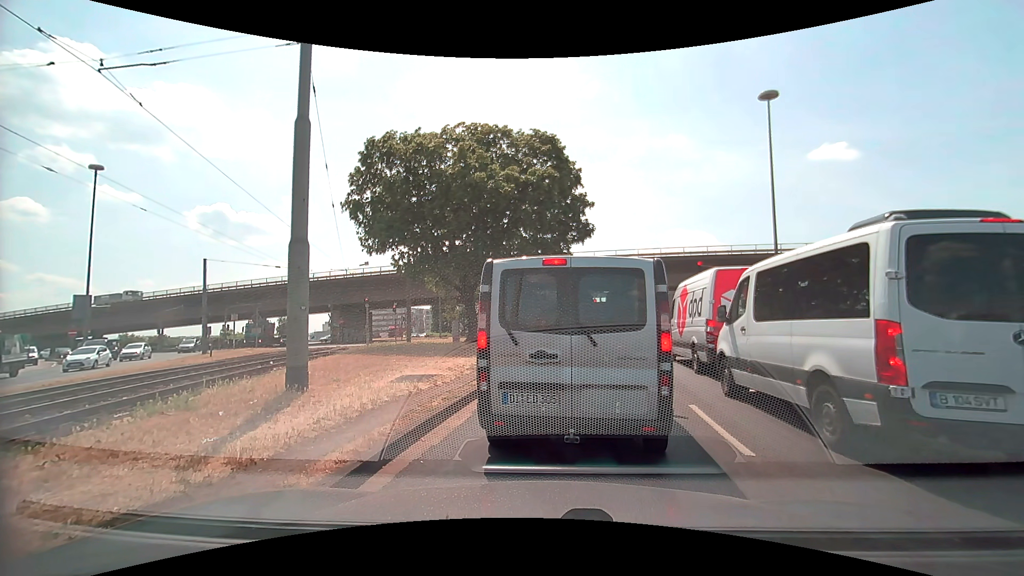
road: primary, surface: asphalt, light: Day
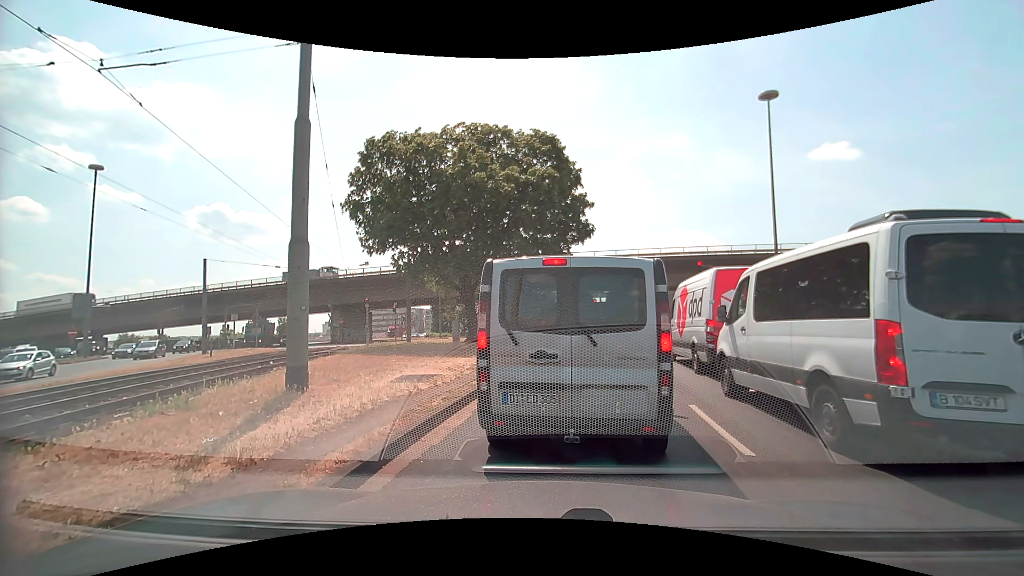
(0.0, 0.0) m; 0°
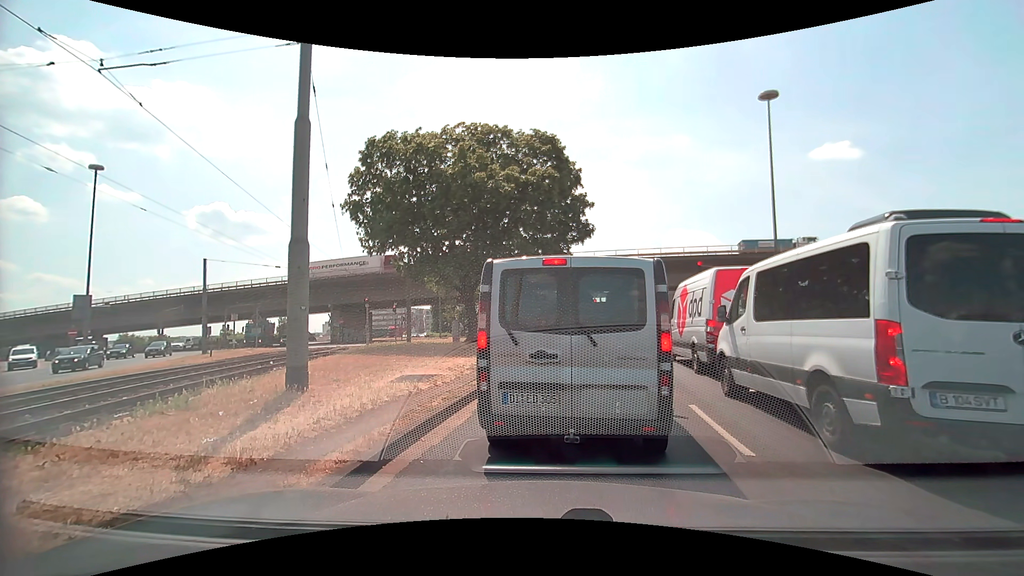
(0.0, 0.0) m; 0°
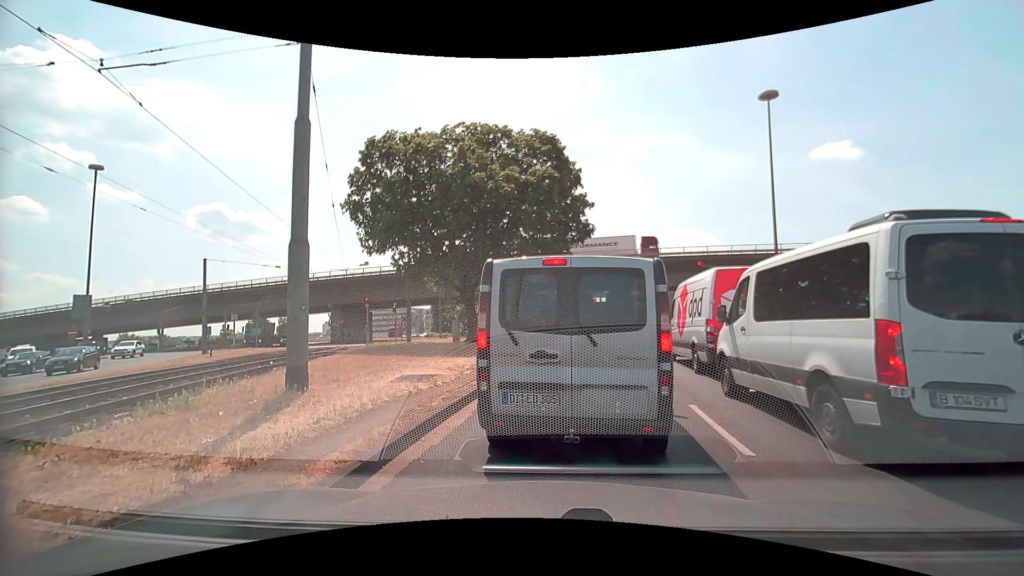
(0.0, 0.0) m; 0°
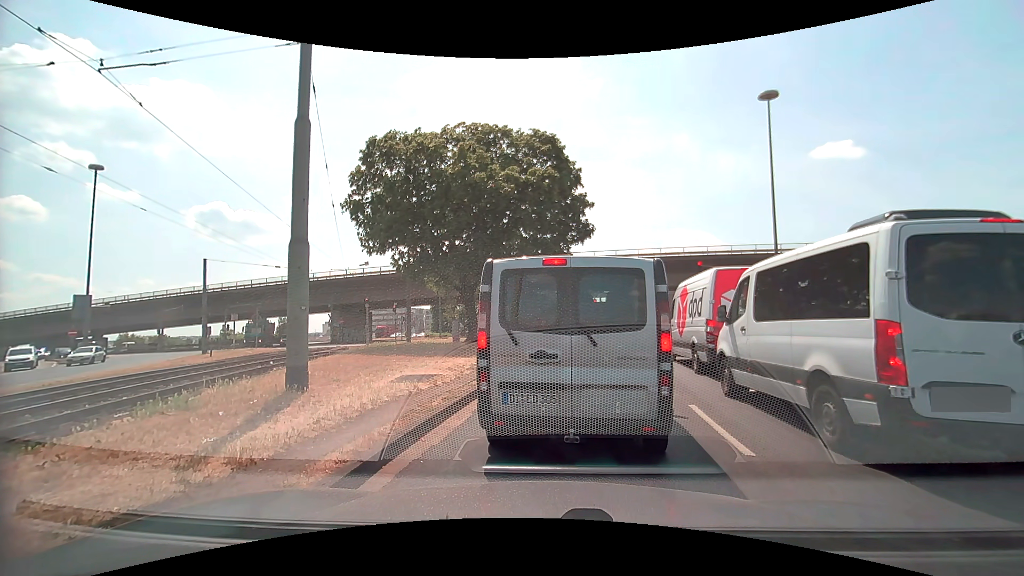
(0.0, 0.0) m; 0°
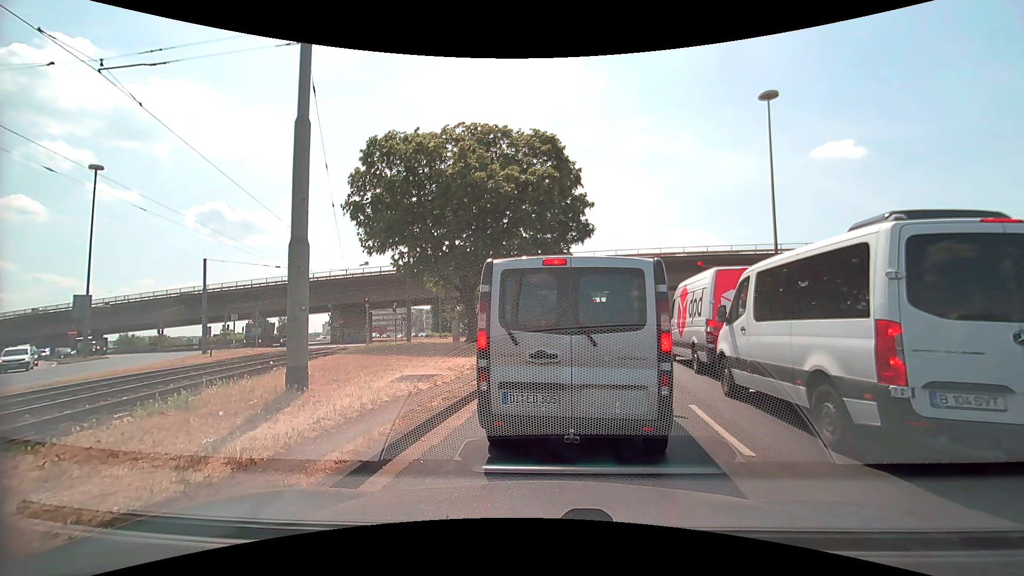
(0.0, 0.0) m; 0°
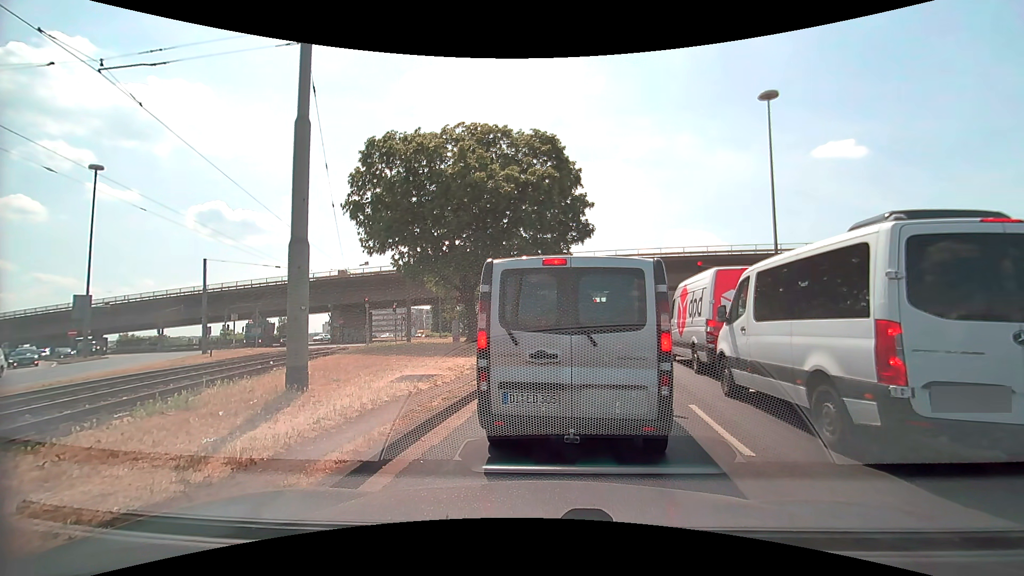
(0.0, 0.0) m; 0°
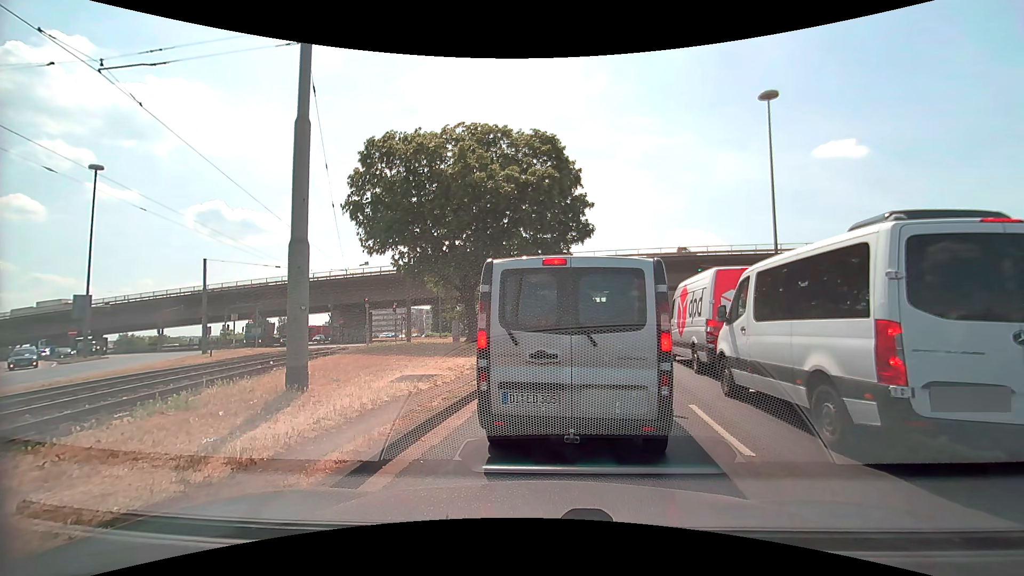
(0.0, 0.0) m; 0°
(+1, +10) (+2, +20) (+4, +30) (+6, +39) (+9, +49) (+11, +59) (+13, +69) (+14, +79) (+14, +89) (+13, +99) m
